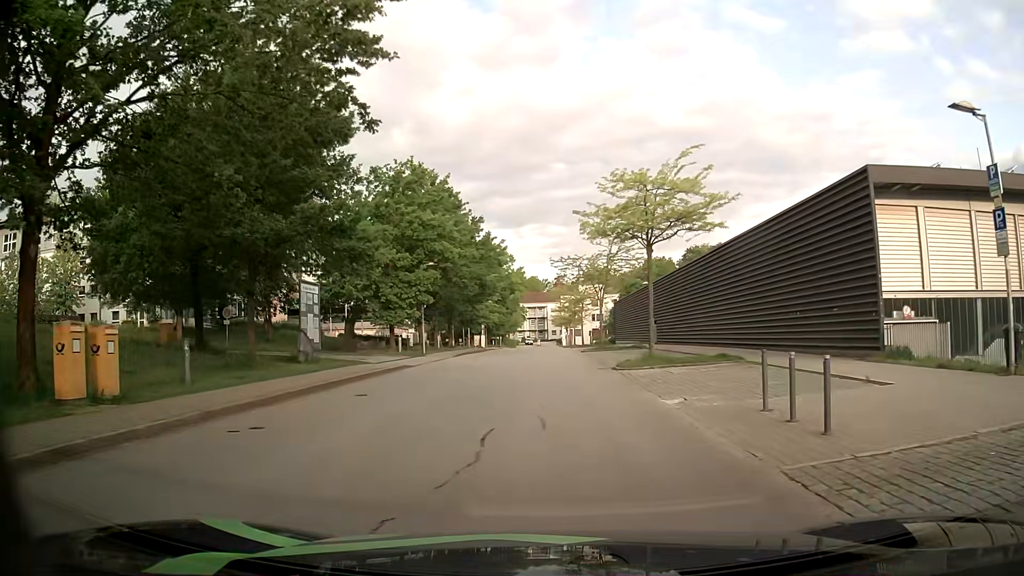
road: residential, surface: asphalt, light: Day
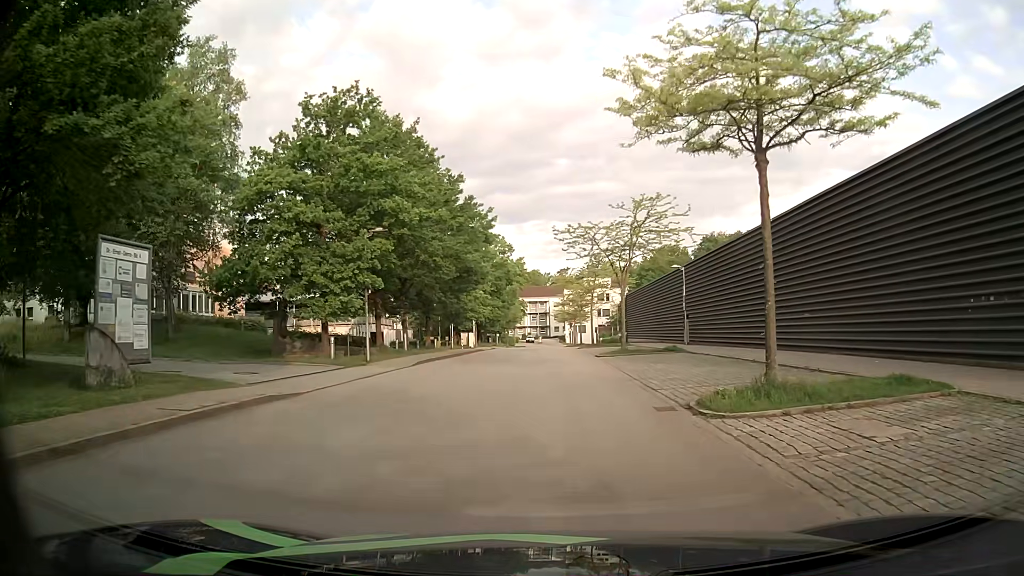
(-0.1, +12.3) m; -1°
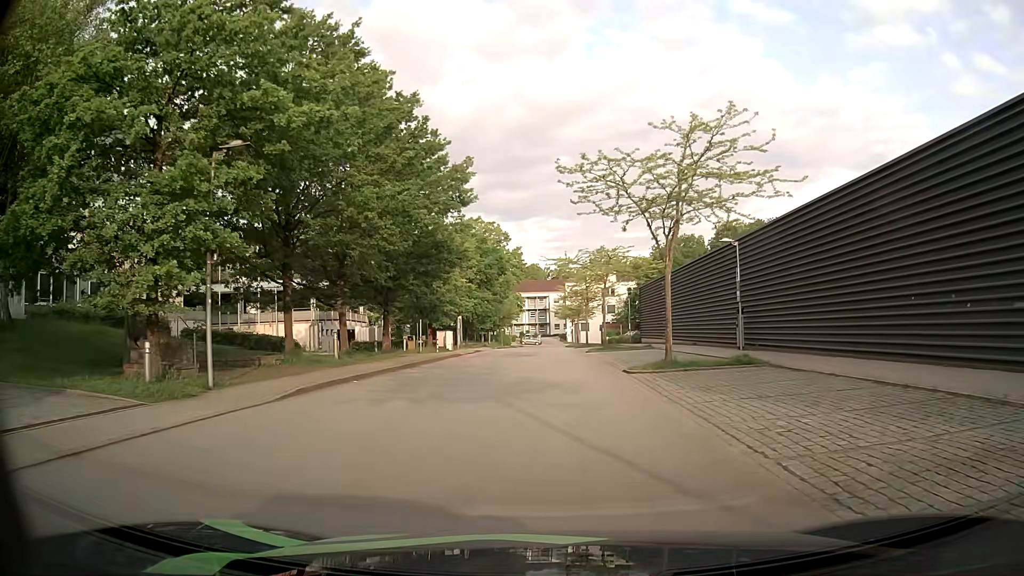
(0.0, +12.6) m; +1°
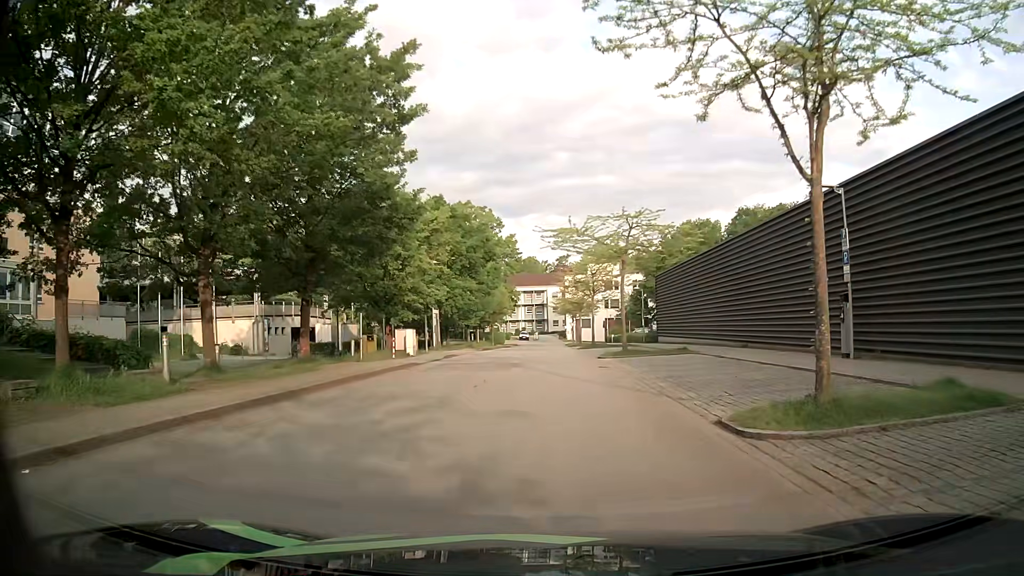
(-0.2, +12.0) m; -1°
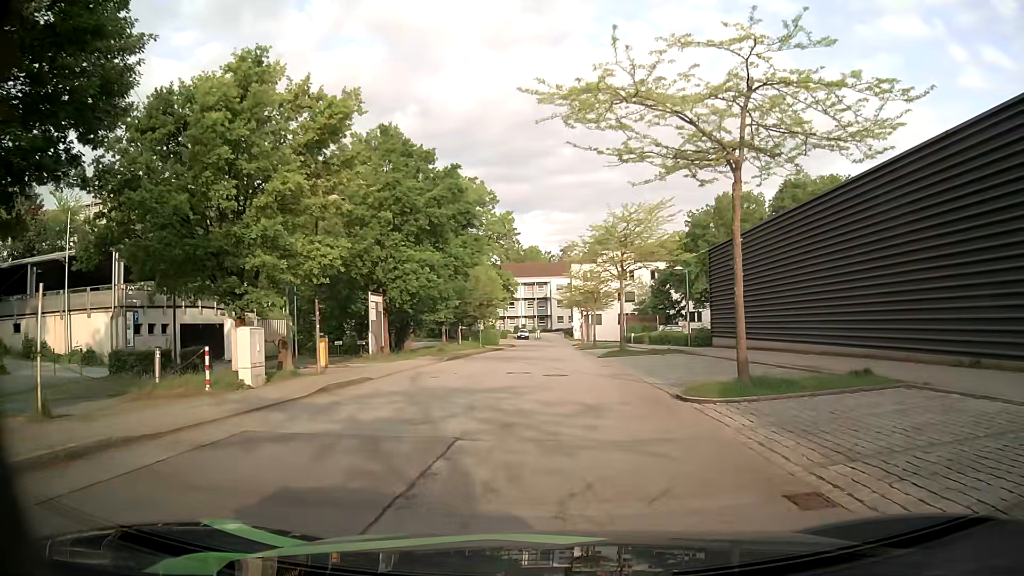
(+0.1, +18.5) m; 0°
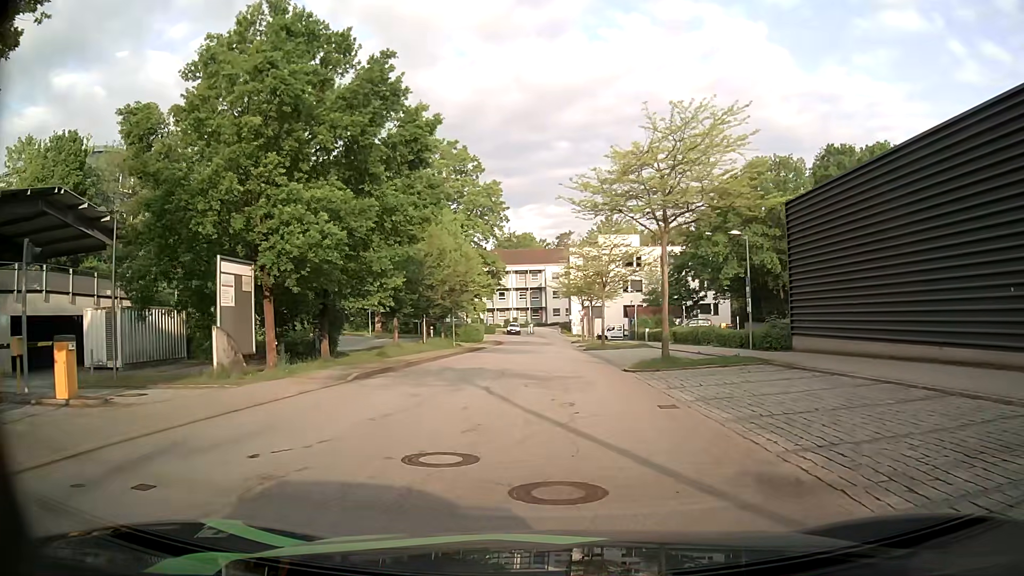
(+0.1, +14.4) m; 0°
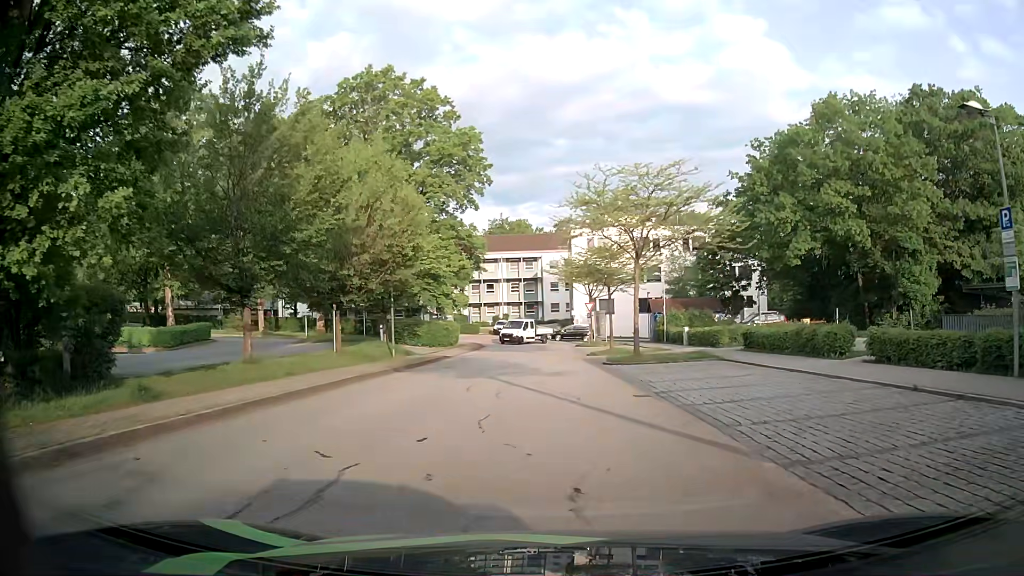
(+0.1, +18.3) m; 0°
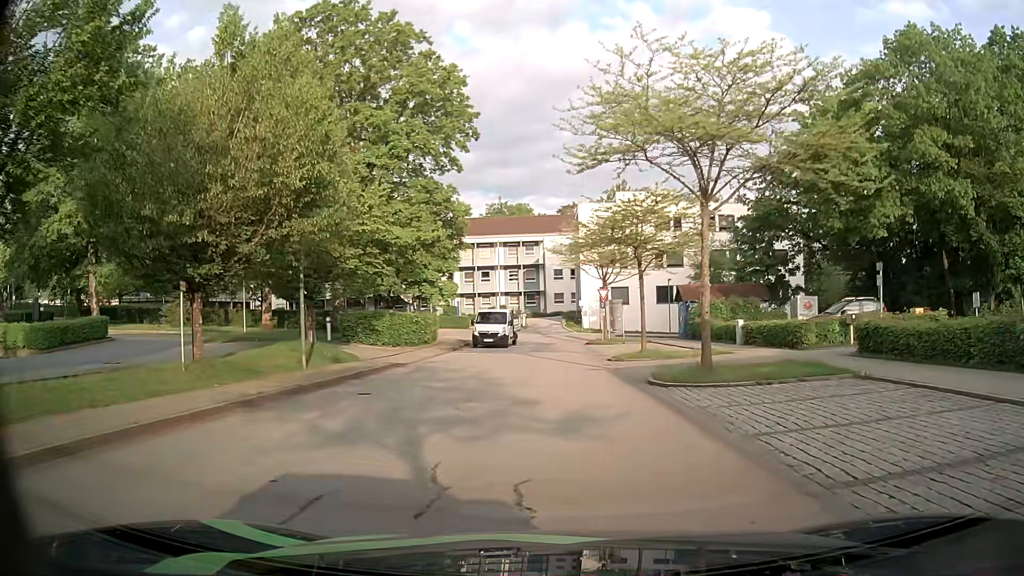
(0.0, +11.6) m; 0°
